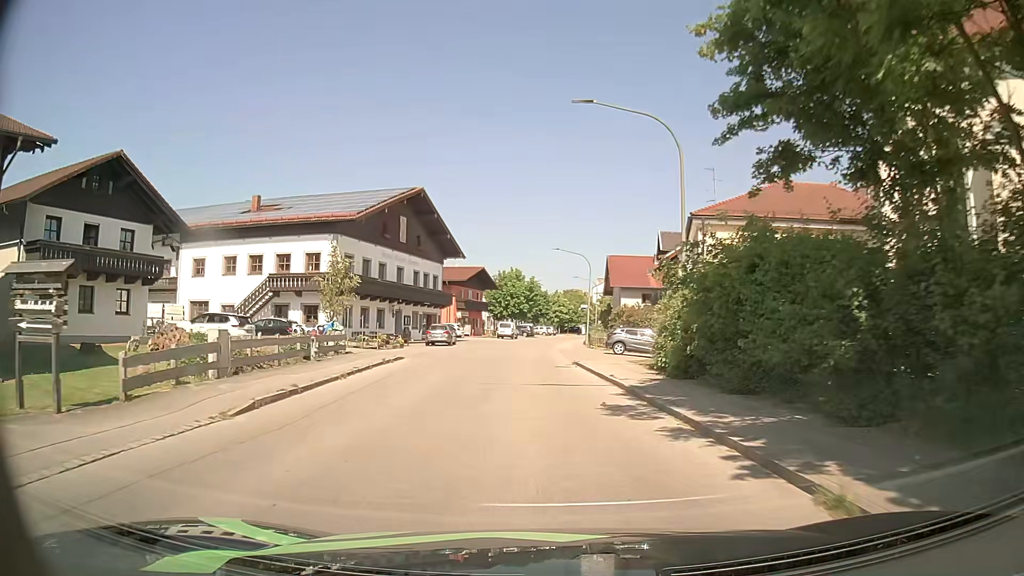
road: tertiary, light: Day
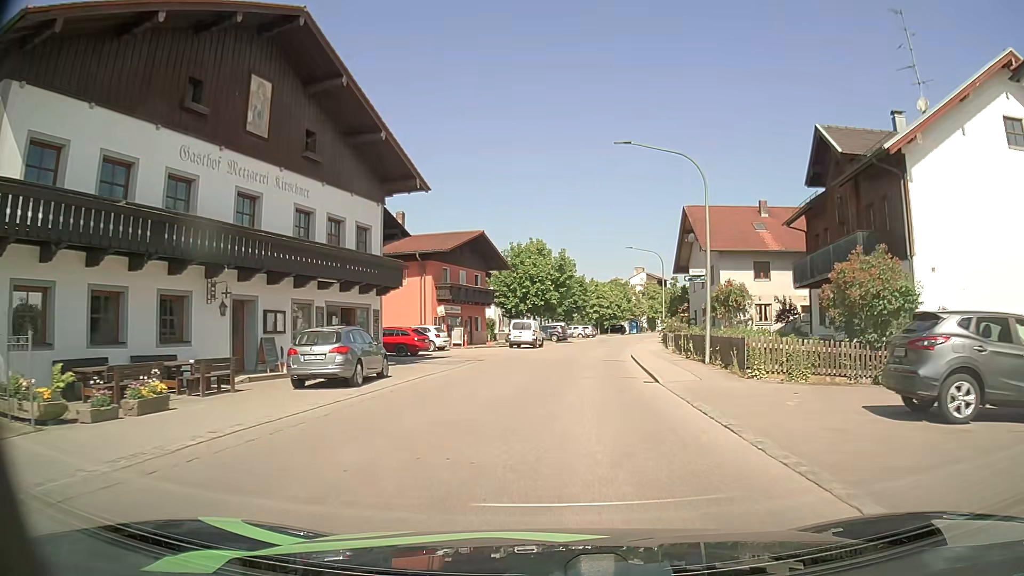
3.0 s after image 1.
(-1.4, +30.0) m; -3°
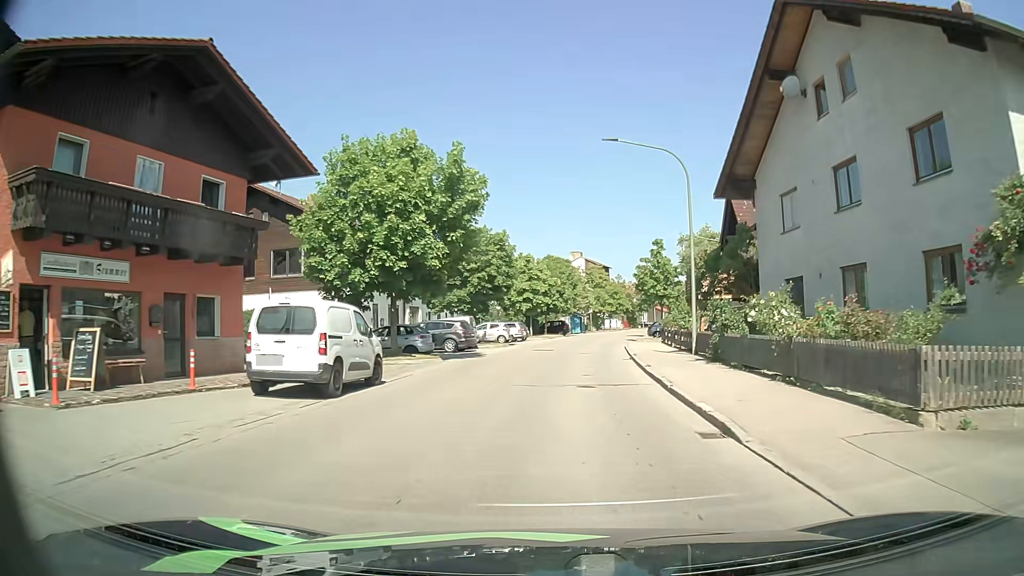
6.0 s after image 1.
(+1.7, +31.7) m; +6°
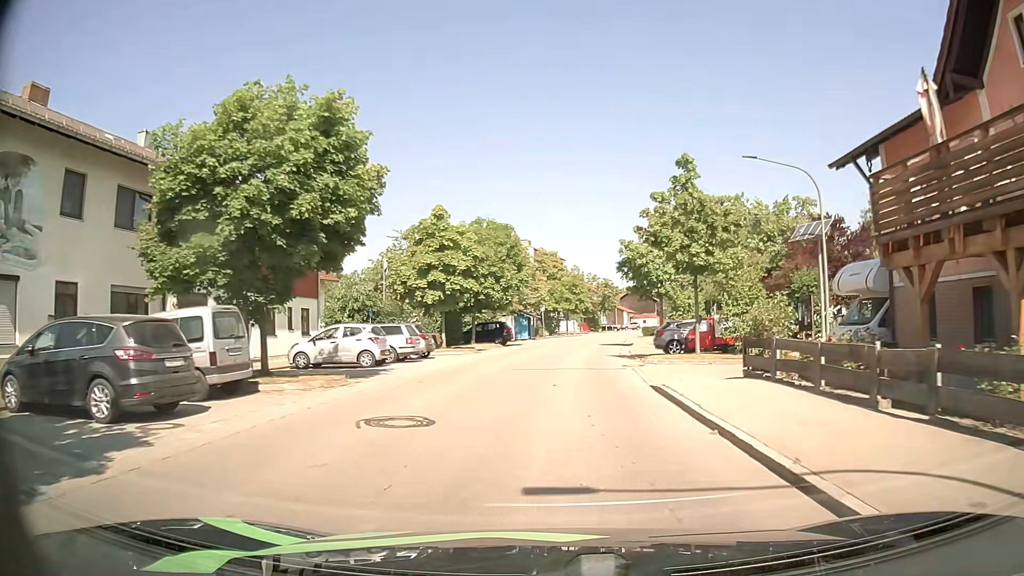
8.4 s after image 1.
(+1.0, +24.6) m; +5°
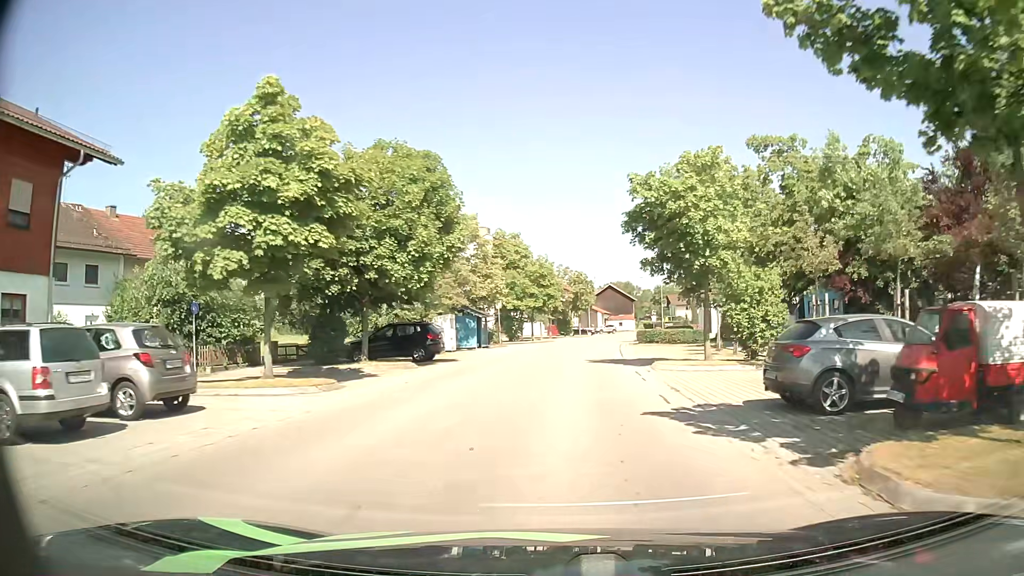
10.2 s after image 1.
(+0.3, +18.3) m; +3°
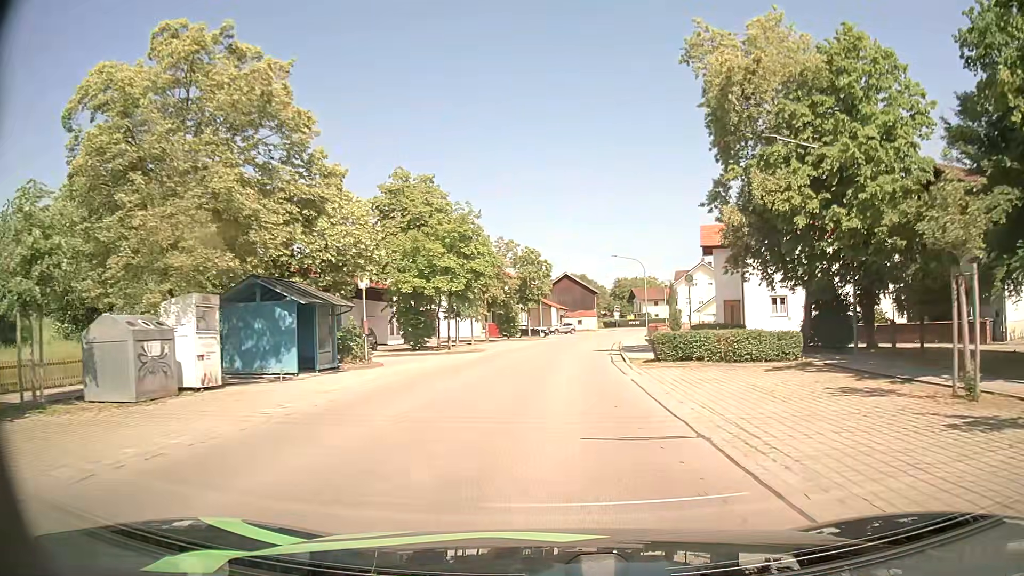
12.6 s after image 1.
(+1.0, +25.0) m; +4°
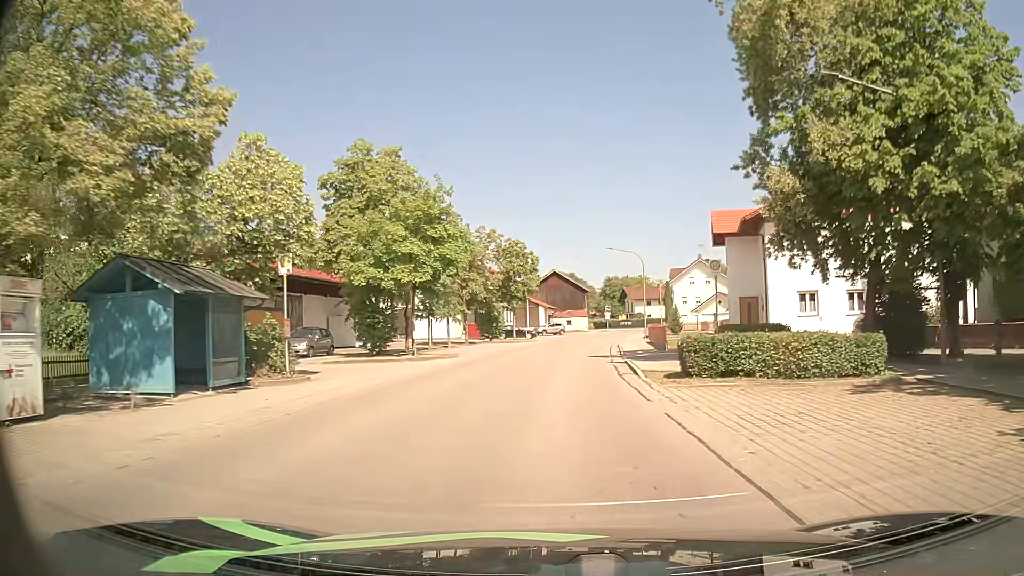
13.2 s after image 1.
(+0.1, +6.4) m; +1°
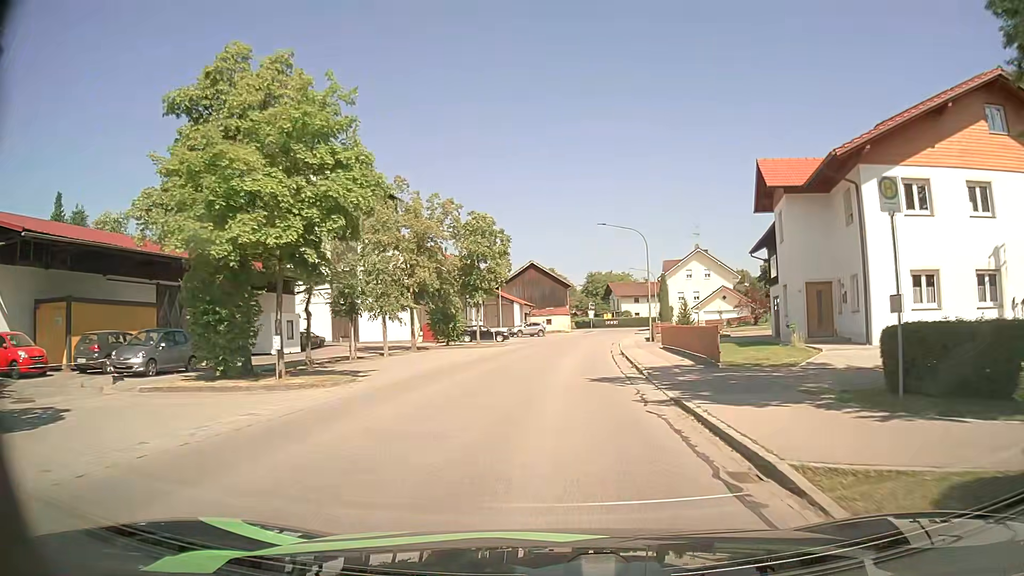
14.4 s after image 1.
(+0.3, +12.9) m; +2°
(0, +10) (0, +20) (+1, +30) (+2, +40) (+3, +50) (+5, +60) (+6, +70) (+8, +79) (+10, +89) (+13, +99) m
